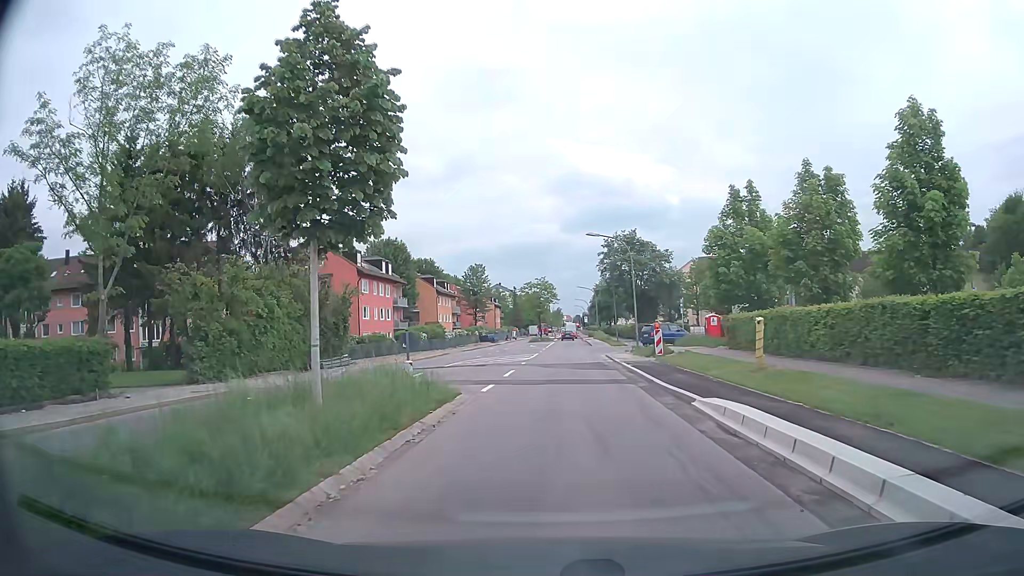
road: secondary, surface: asphalt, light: Day
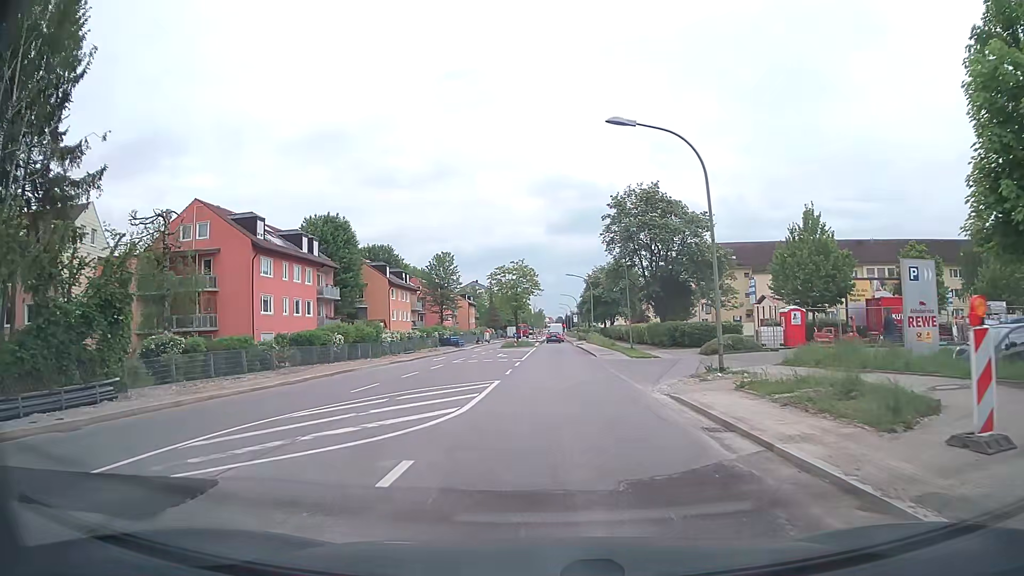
(+0.4, +22.8) m; +2°
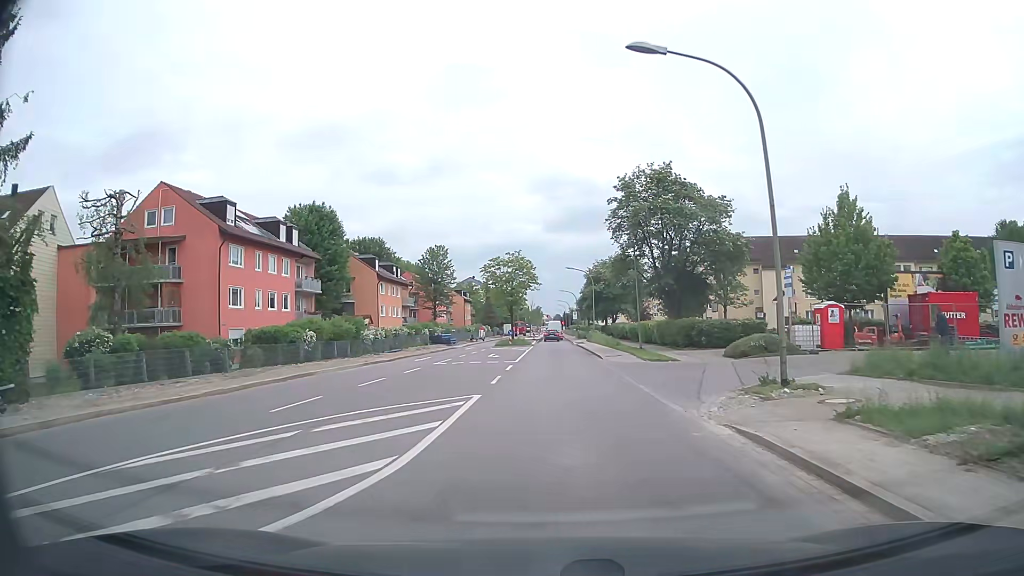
(0.0, +5.1) m; 0°
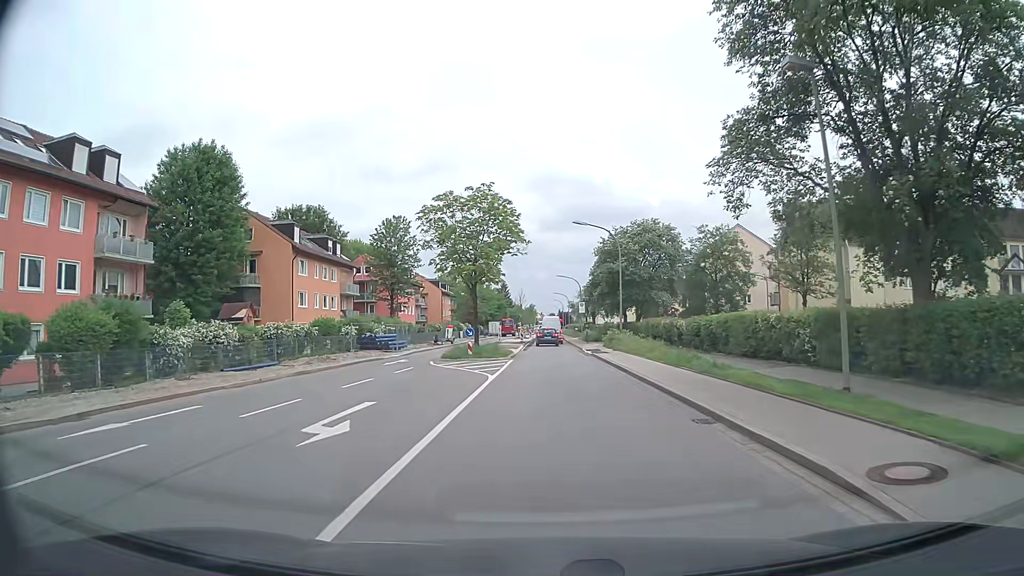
(+0.1, +27.5) m; 0°
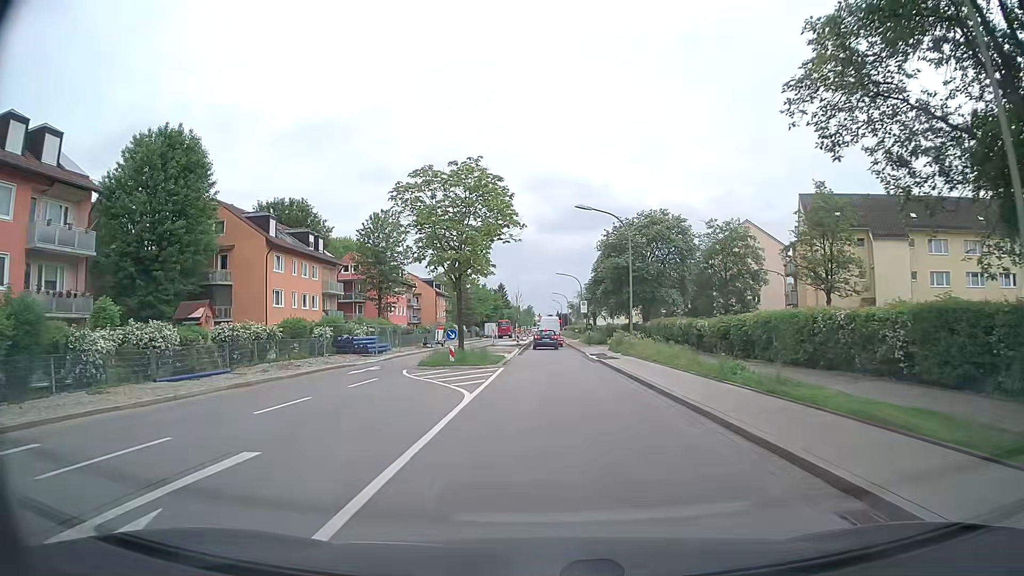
(0.0, +5.3) m; 0°
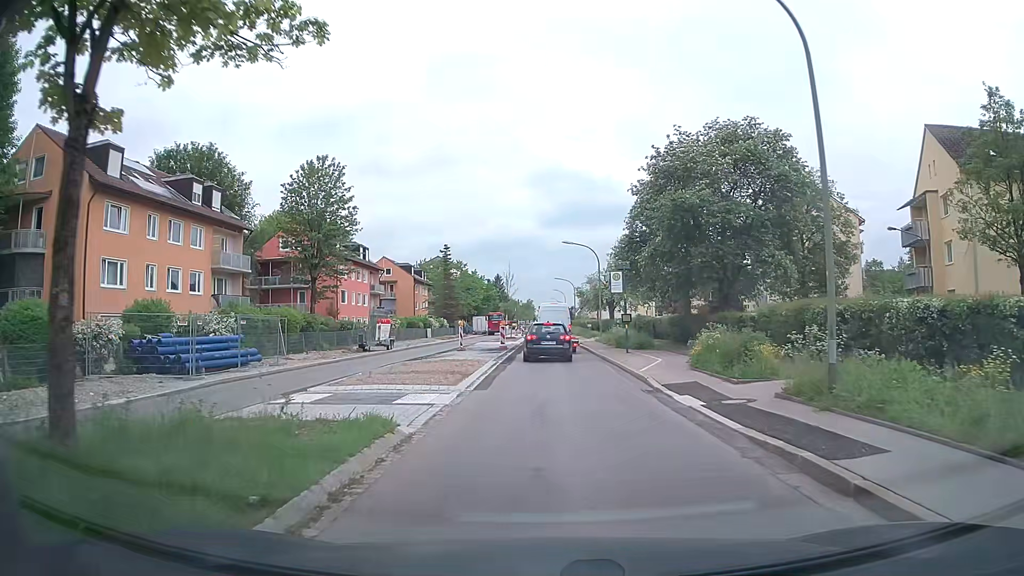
(0.0, +23.0) m; 0°
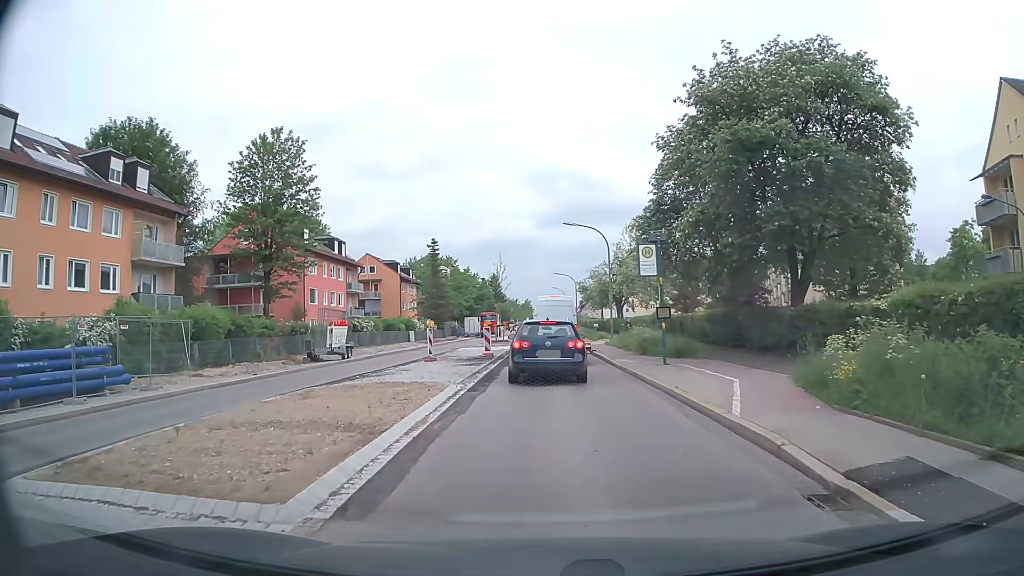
(+0.1, +9.1) m; +1°
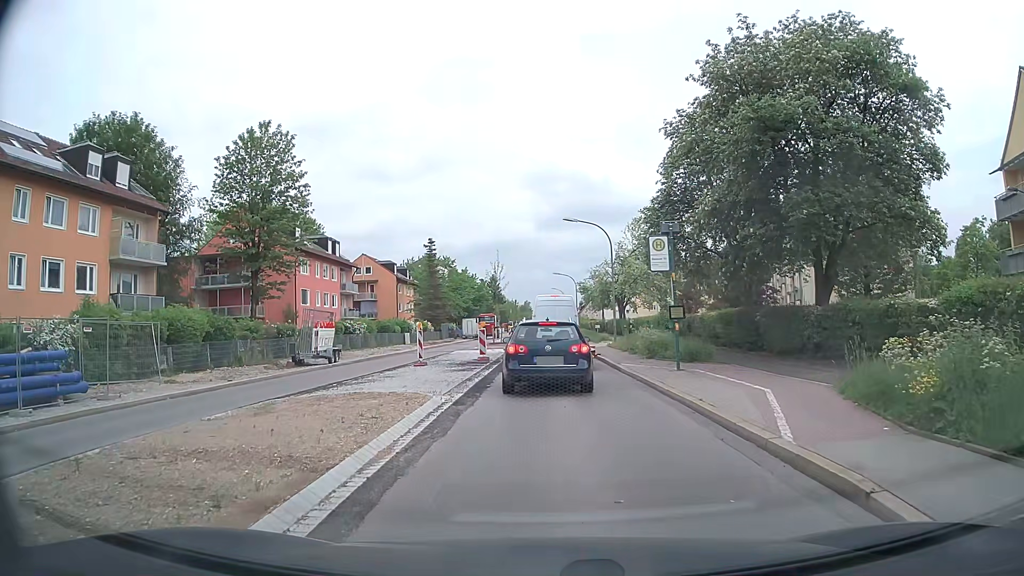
(0.0, +2.0) m; -1°
(0, +10) (0, +20) (0, +30) (0, +40) (0, +50) (0, +60) (0, +70) (0, +80) (0, +90) (0, +100) m
